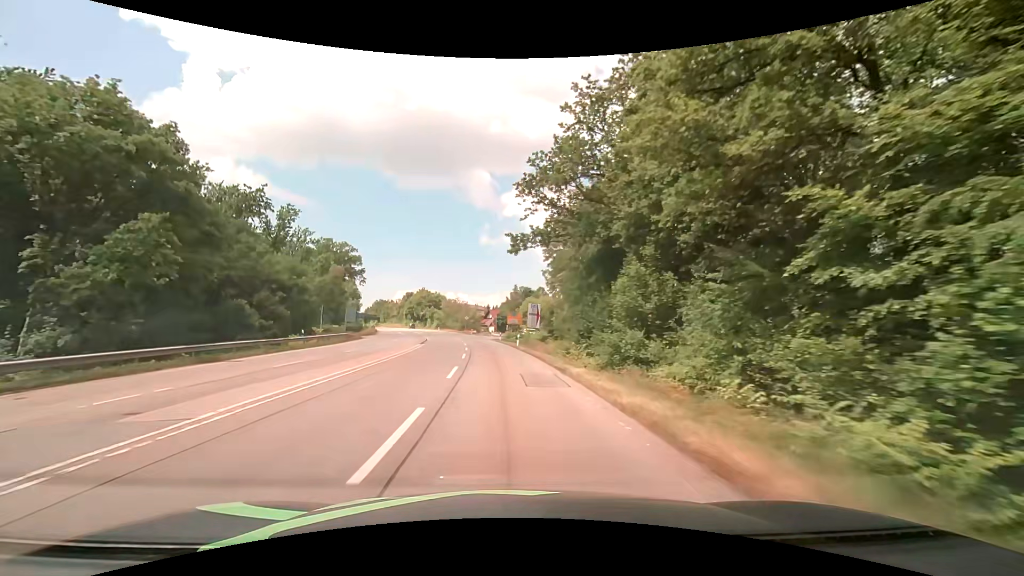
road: secondary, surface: asphalt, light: Day
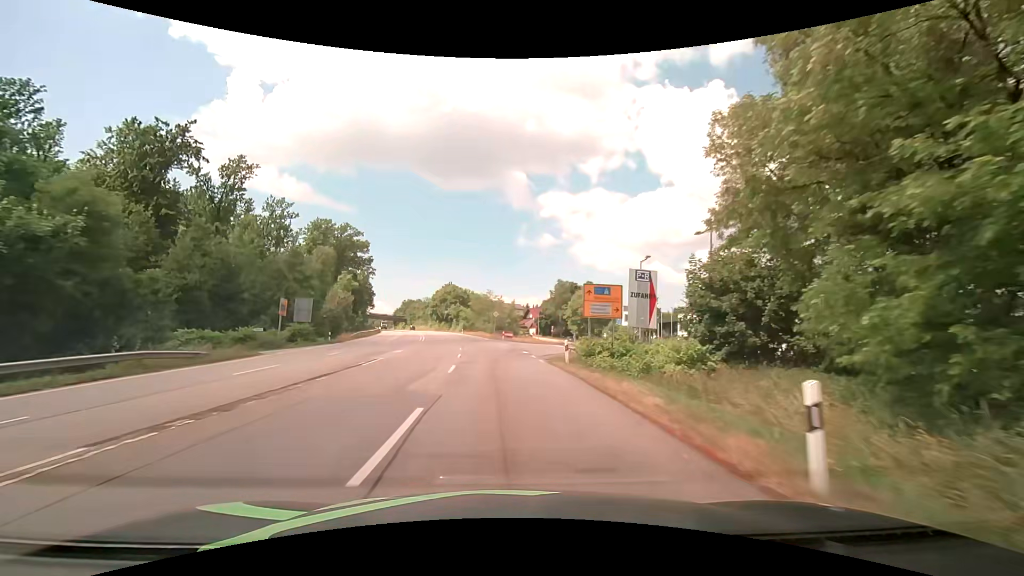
(-1.5, +36.6) m; -5°
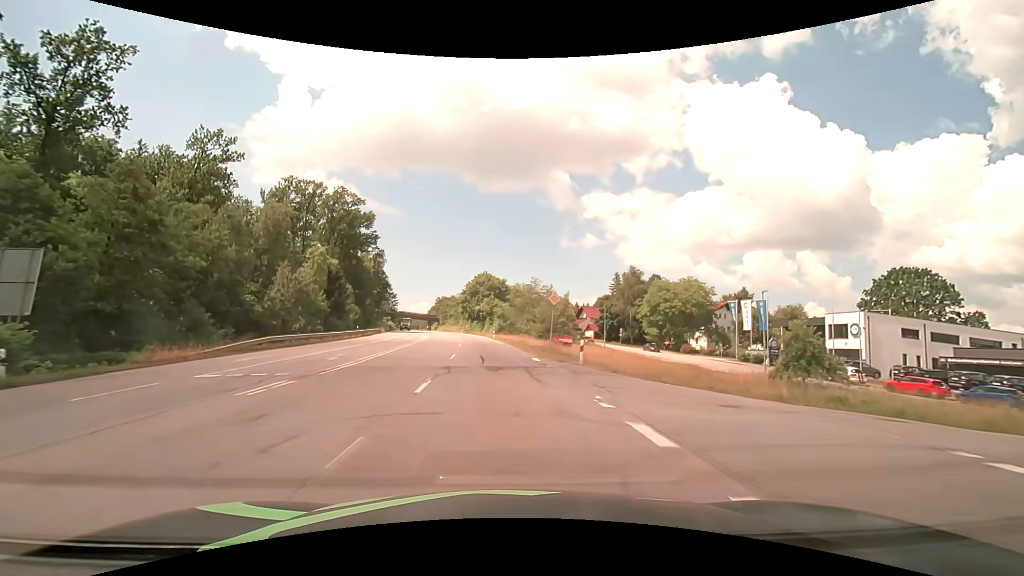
(-1.5, +36.6) m; -5°
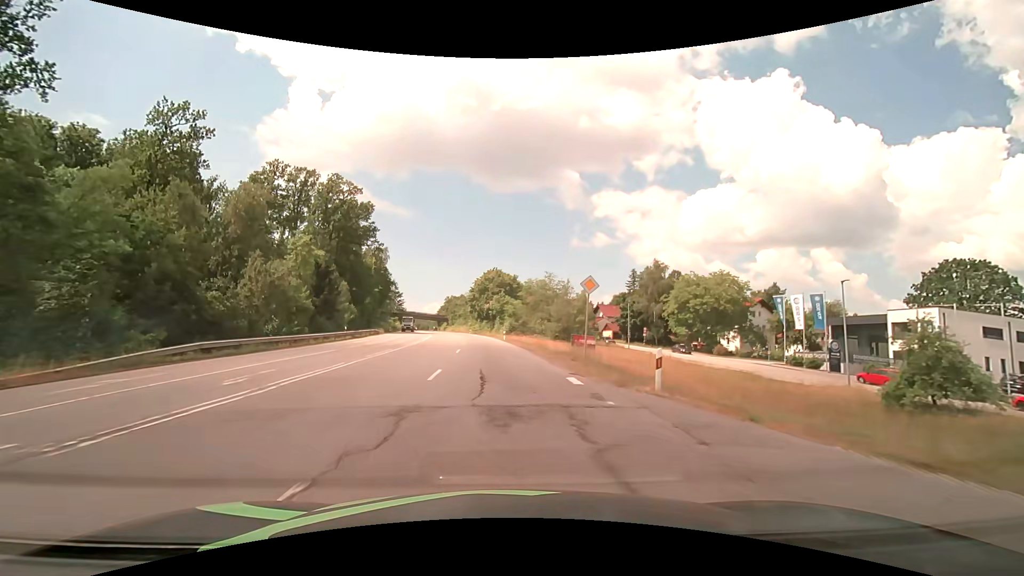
(-0.1, +9.1) m; -1°
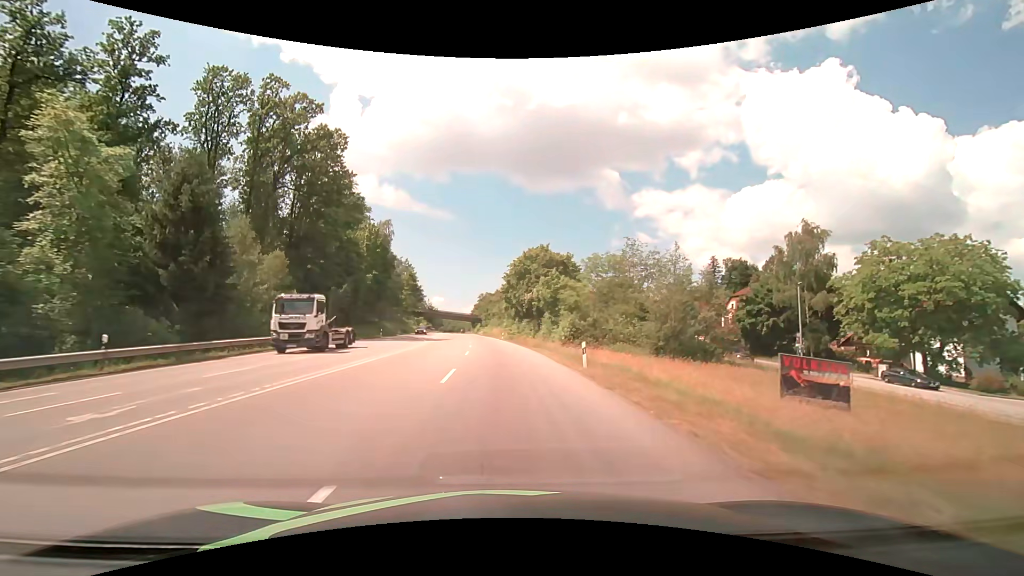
(-1.5, +36.6) m; -4°
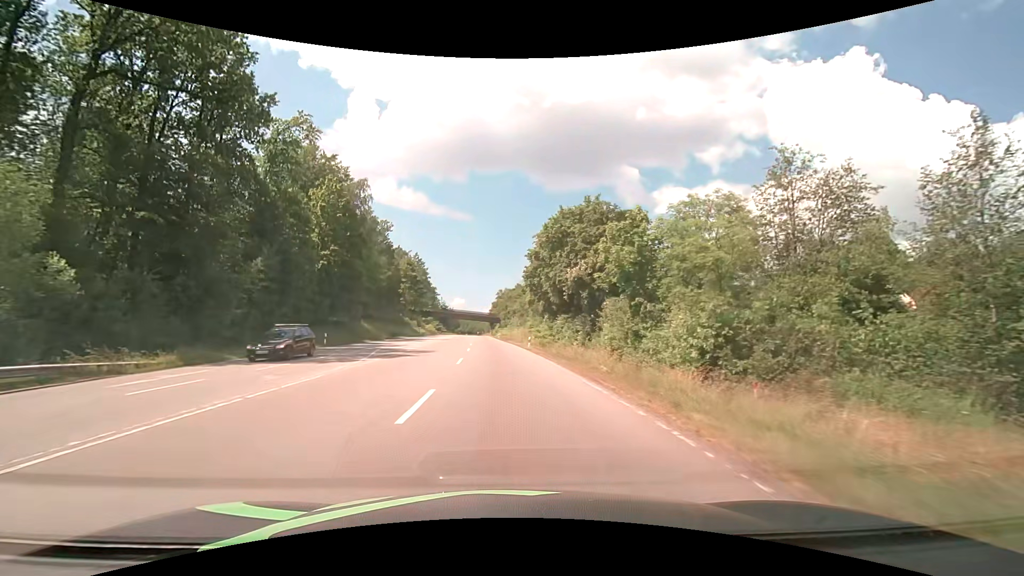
(-0.6, +27.5) m; -2°
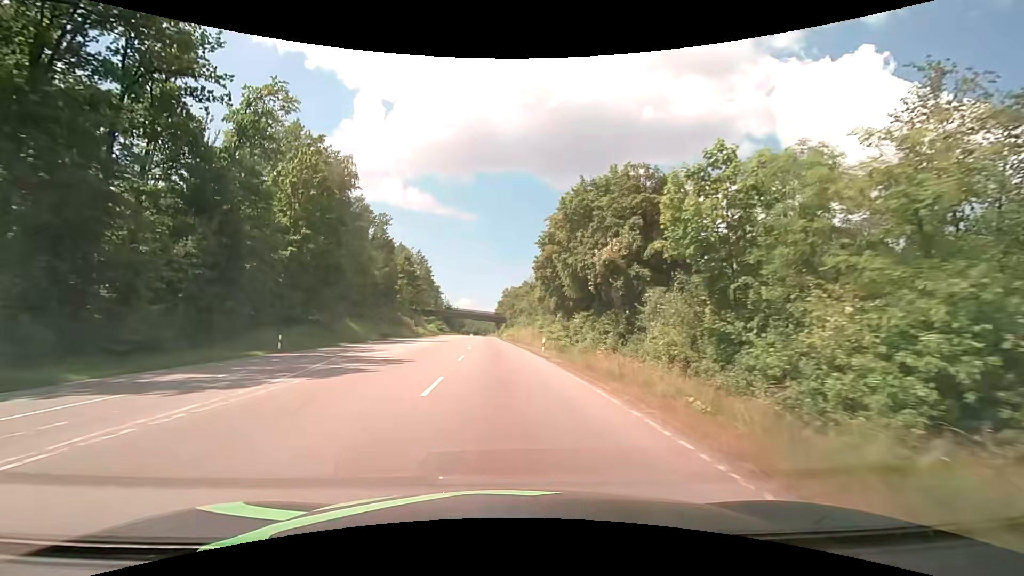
(-0.1, +9.2) m; -1°
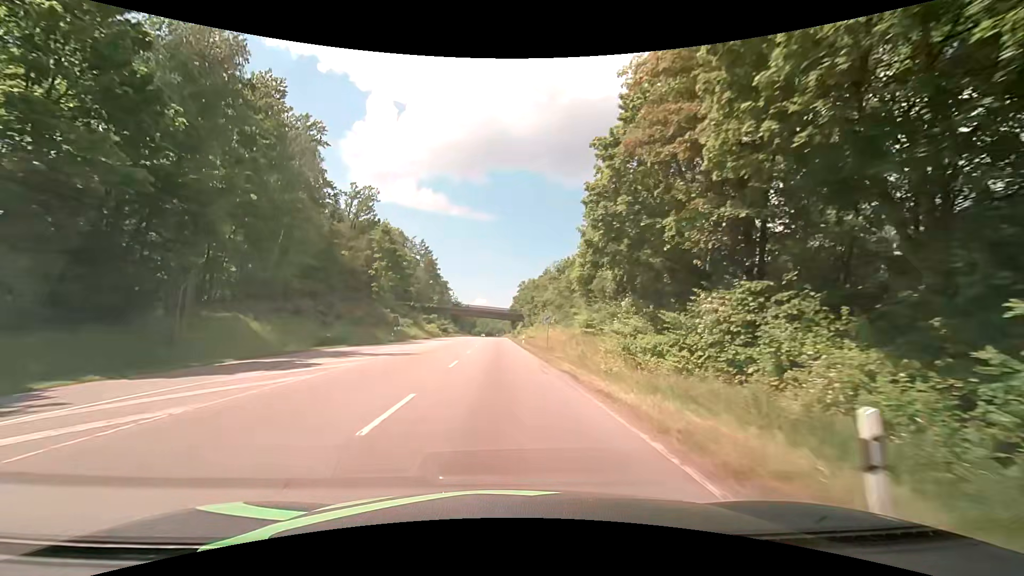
(-0.5, +27.6) m; -2°
(0, +10) (0, +20) (0, +30) (-1, +40) (-1, +50) (-1, +60) (-1, +70) (-2, +80) (-2, +90) (-2, +100) m
